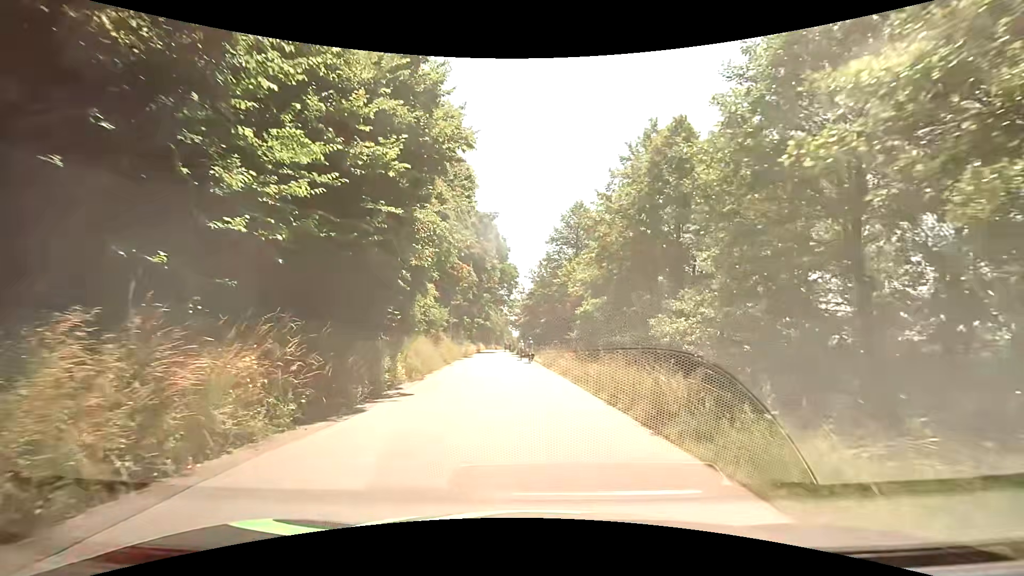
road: tertiary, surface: asphalt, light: Day
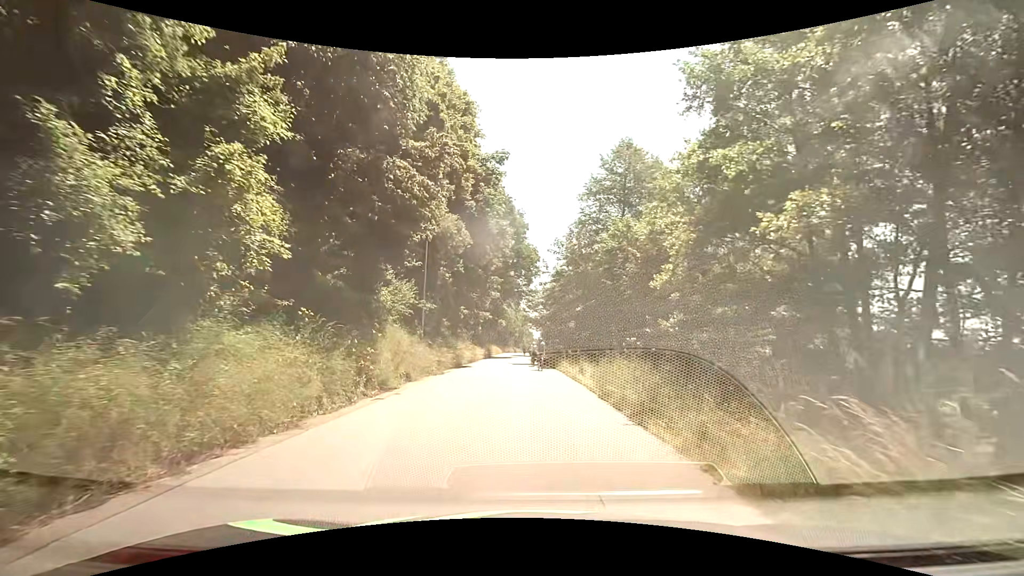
(-0.4, +17.9) m; -3°
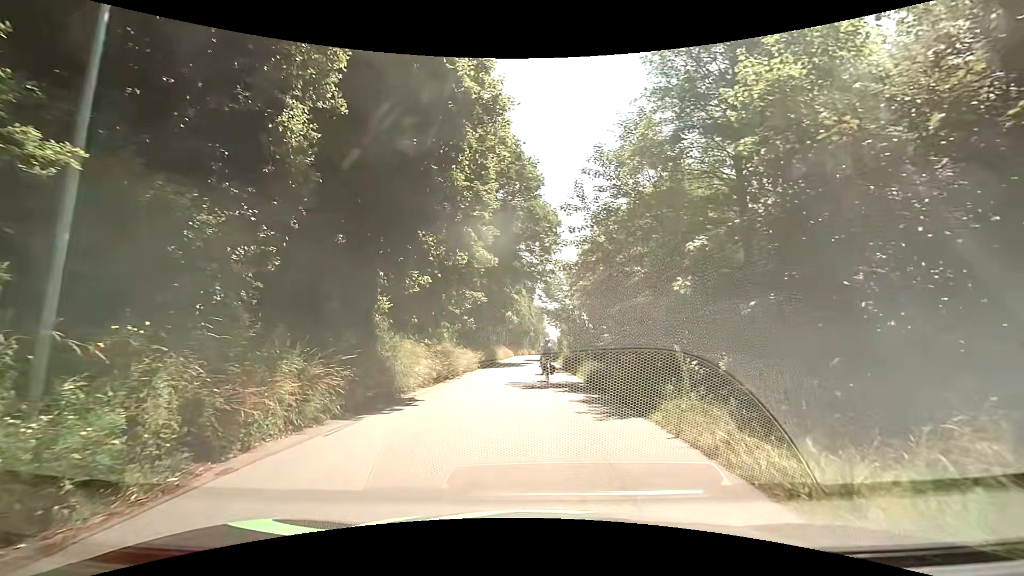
(-0.4, +19.4) m; -2°
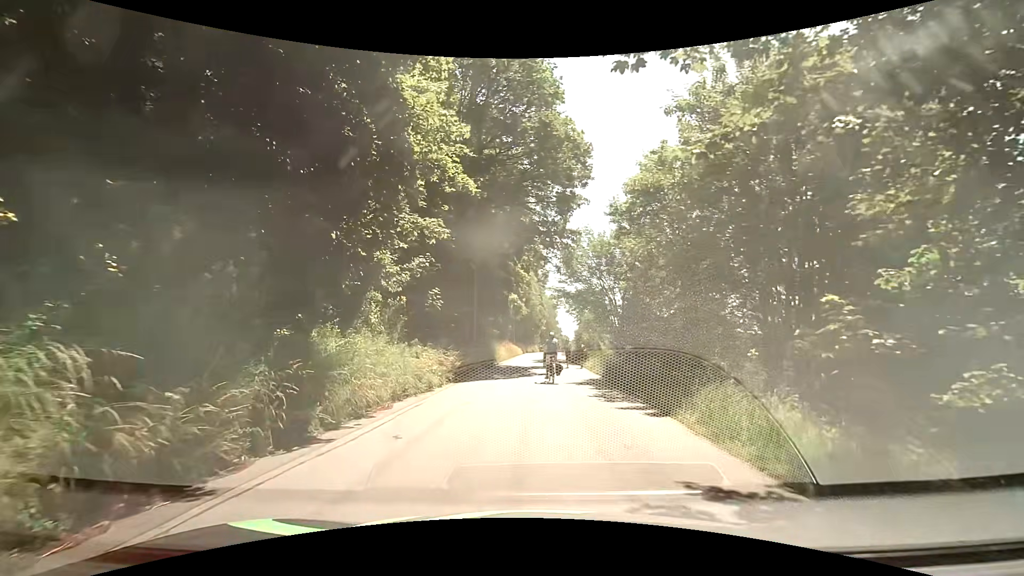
(-0.1, +16.3) m; -1°
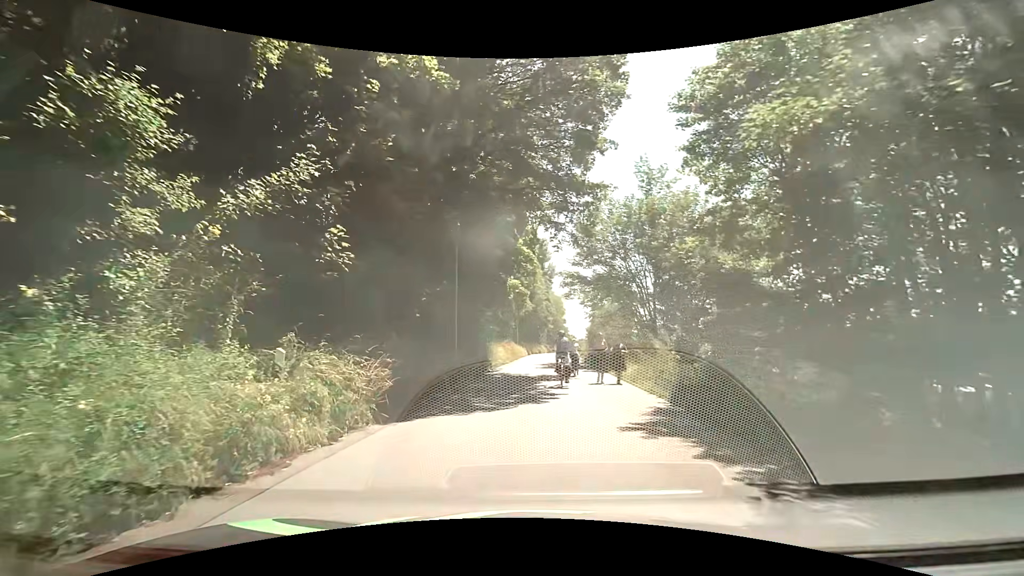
(0.0, +9.8) m; +1°
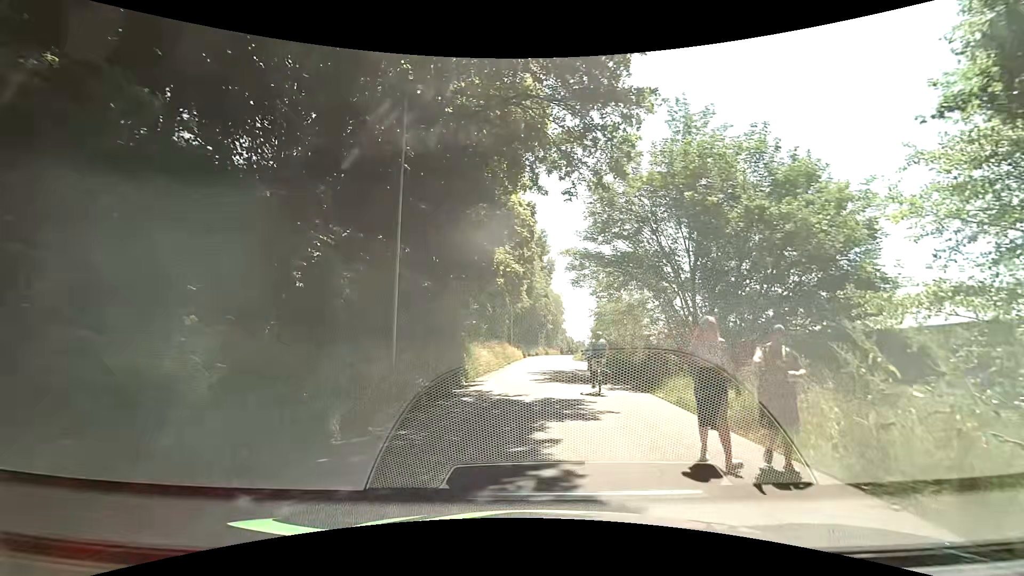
(-0.2, +9.3) m; 0°
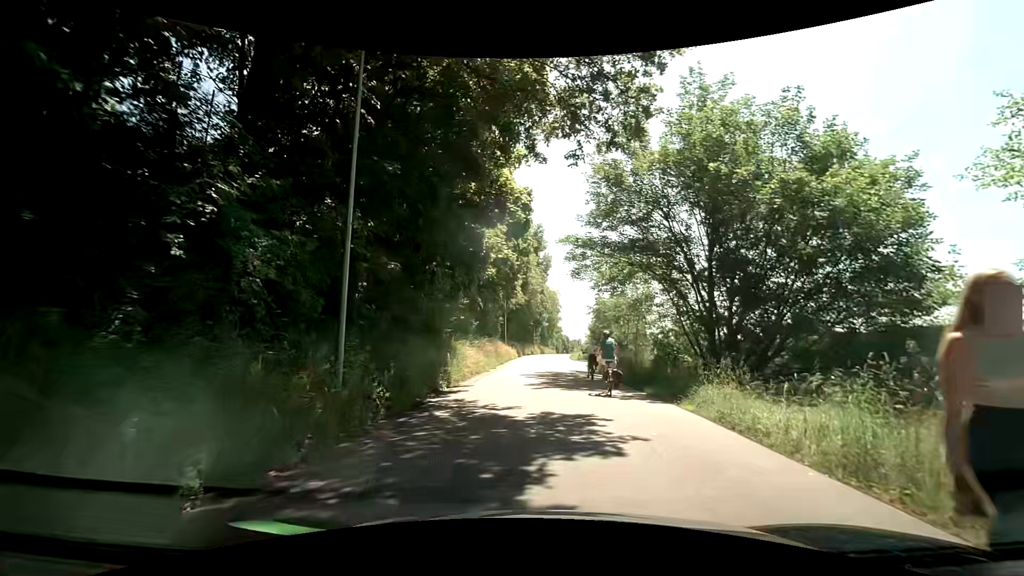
(0.0, +3.1) m; 0°
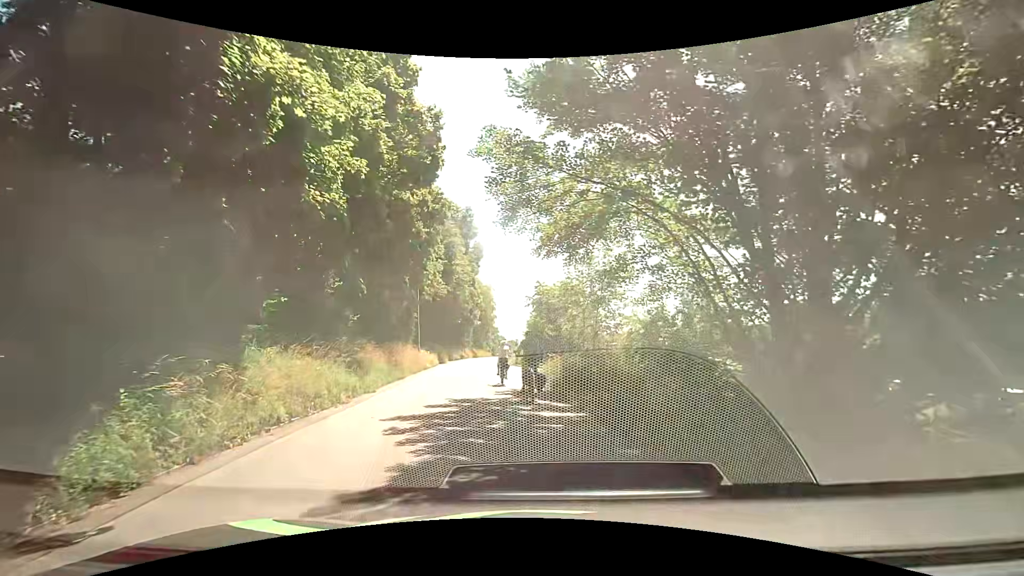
(+0.8, +12.3) m; +7°
